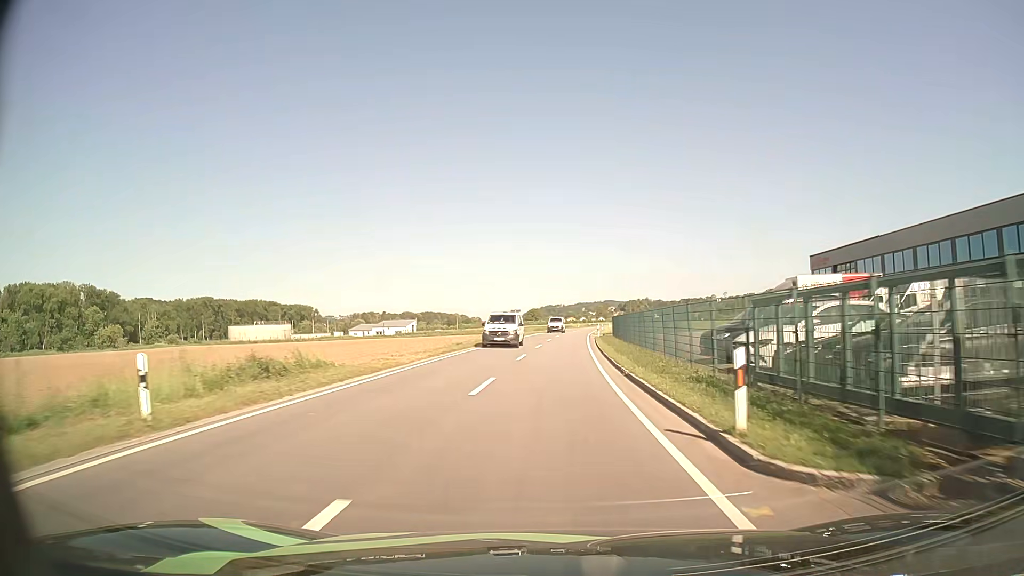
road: secondary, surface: asphalt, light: Day
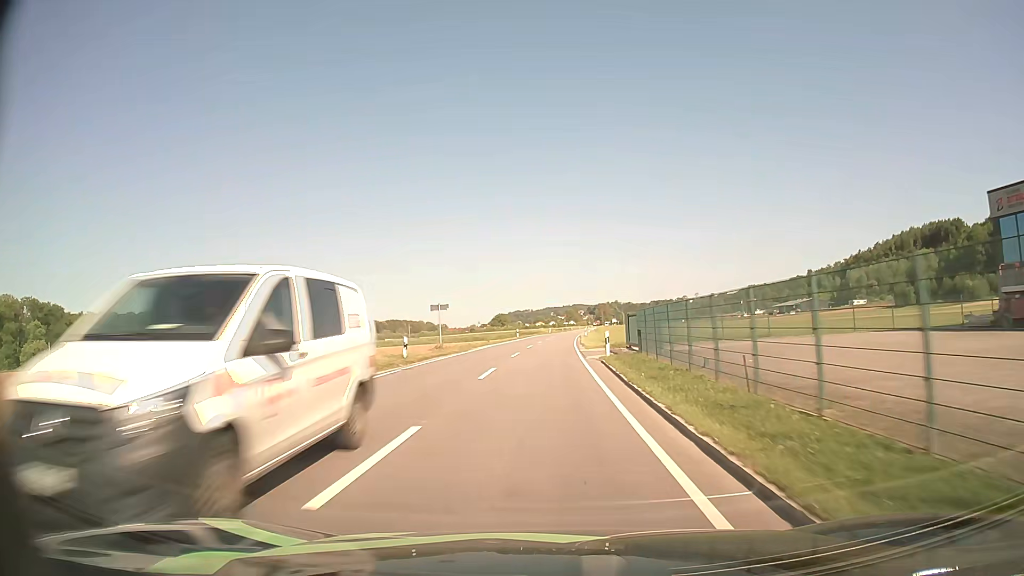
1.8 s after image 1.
(+0.8, +32.2) m; +3°
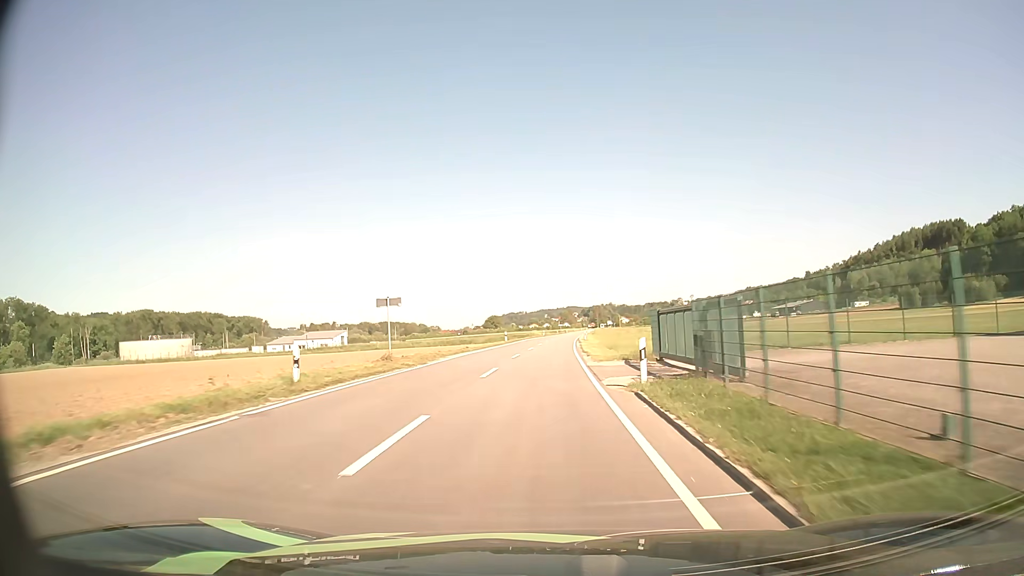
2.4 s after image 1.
(0.0, +10.9) m; +1°
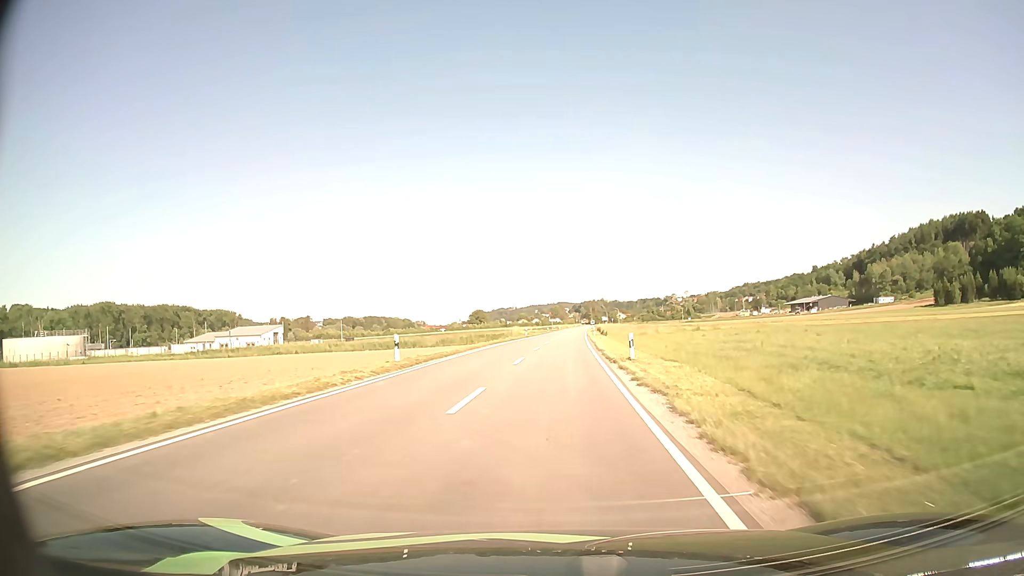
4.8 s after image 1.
(+0.4, +43.9) m; +1°
